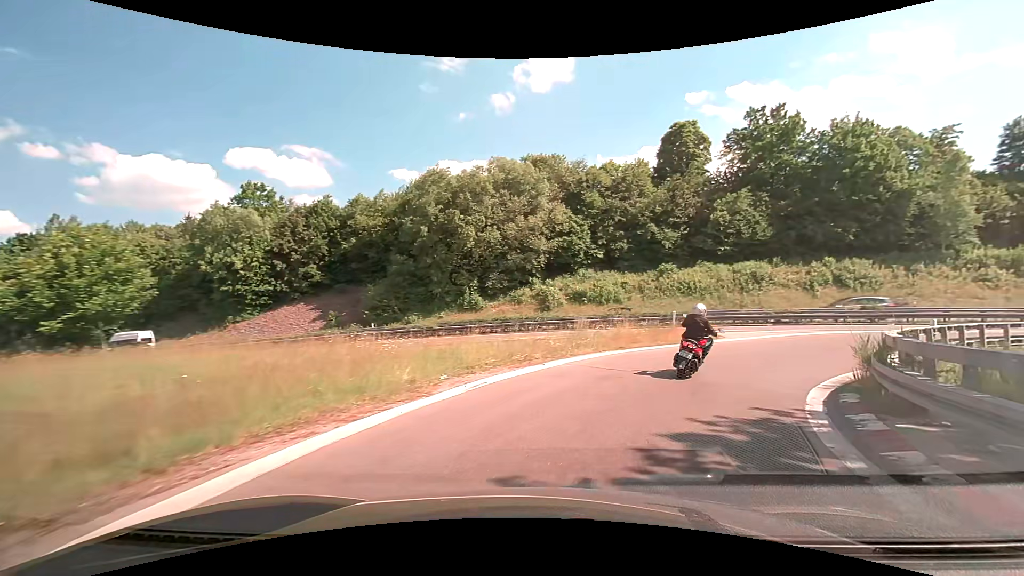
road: motorway_link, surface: asphalt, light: Day
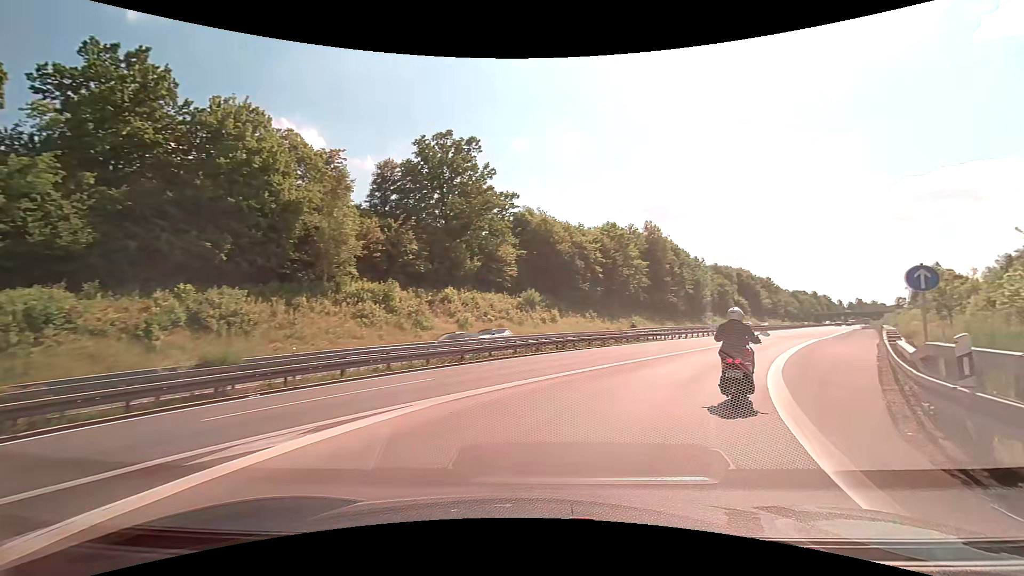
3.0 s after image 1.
(+11.6, +19.9) m; +62°
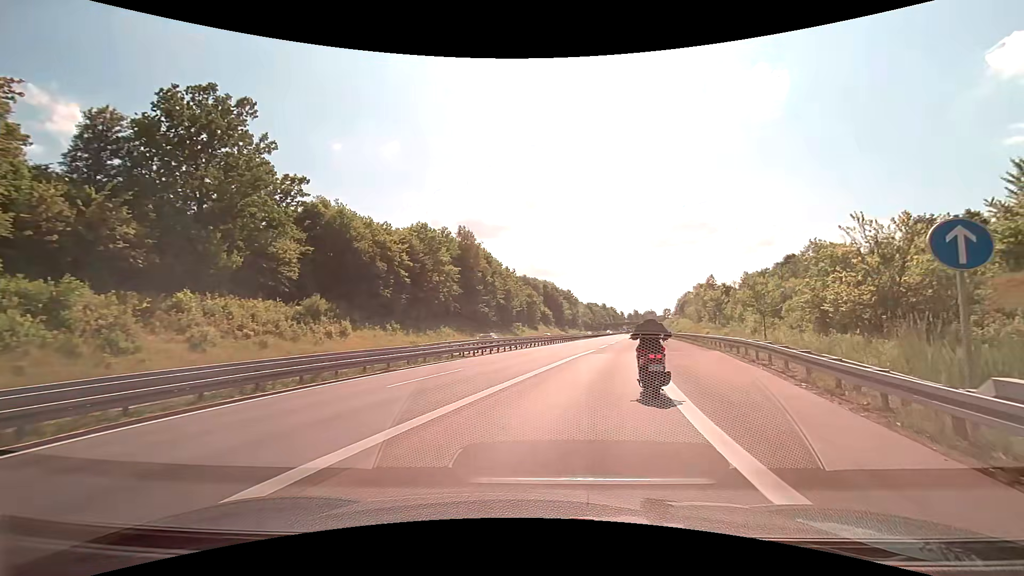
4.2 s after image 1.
(+2.0, +10.2) m; +21°
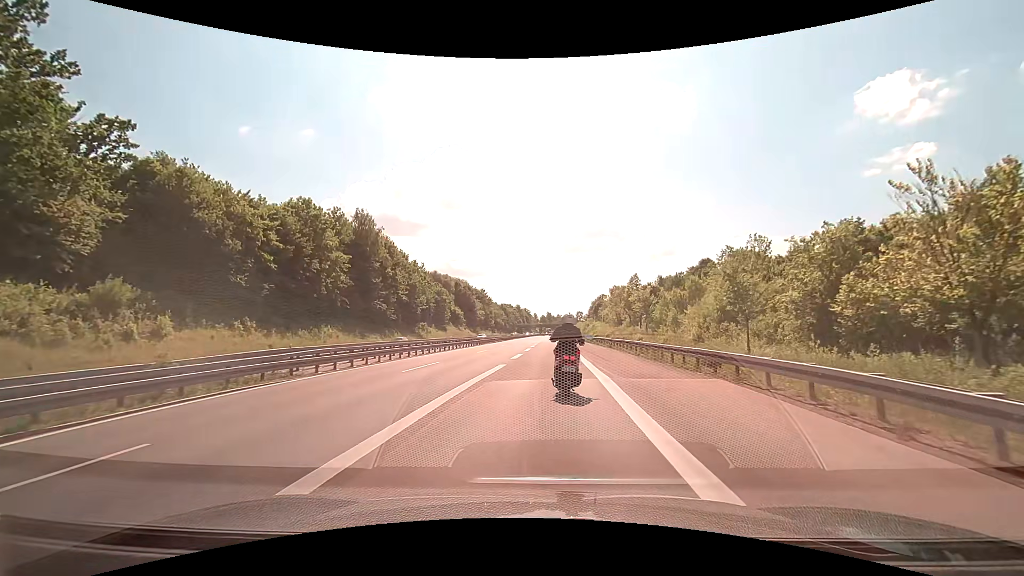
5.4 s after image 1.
(+1.3, +11.8) m; +11°
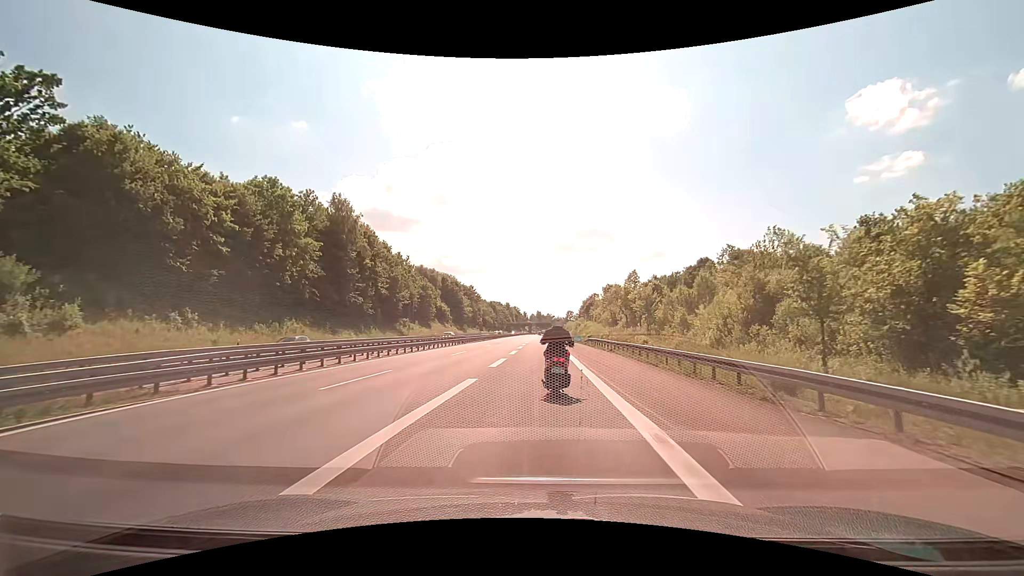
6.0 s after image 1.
(+0.1, +6.5) m; +1°
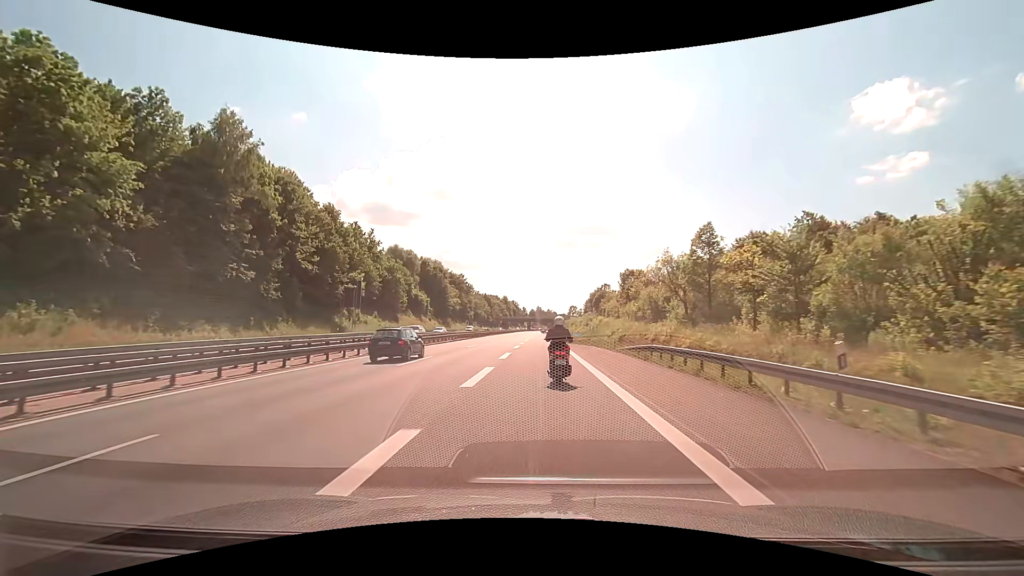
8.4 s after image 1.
(+0.5, +30.2) m; 0°
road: motorway
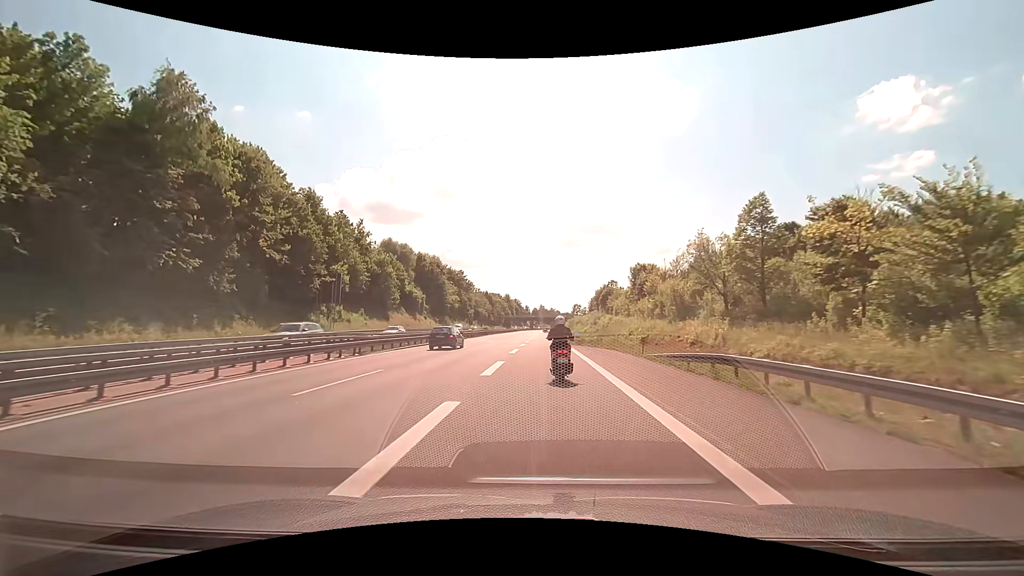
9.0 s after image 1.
(0.0, +8.6) m; 0°
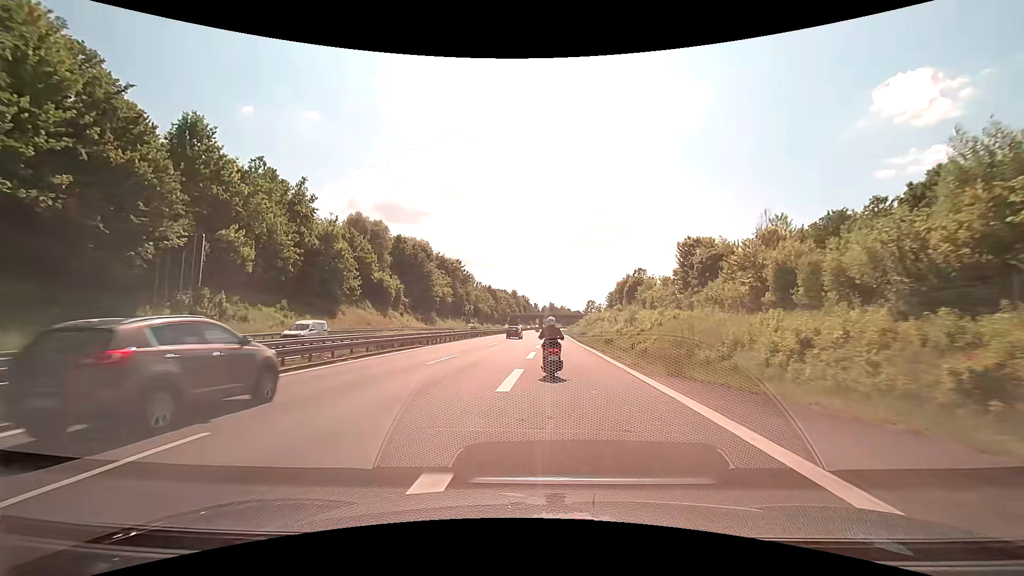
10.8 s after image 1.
(-0.3, +28.2) m; -1°
(0, +10) (0, +20) (0, +30) (0, +40) (0, +50) (0, +60) (0, +70) (0, +80) (0, +90) (0, +100) m
